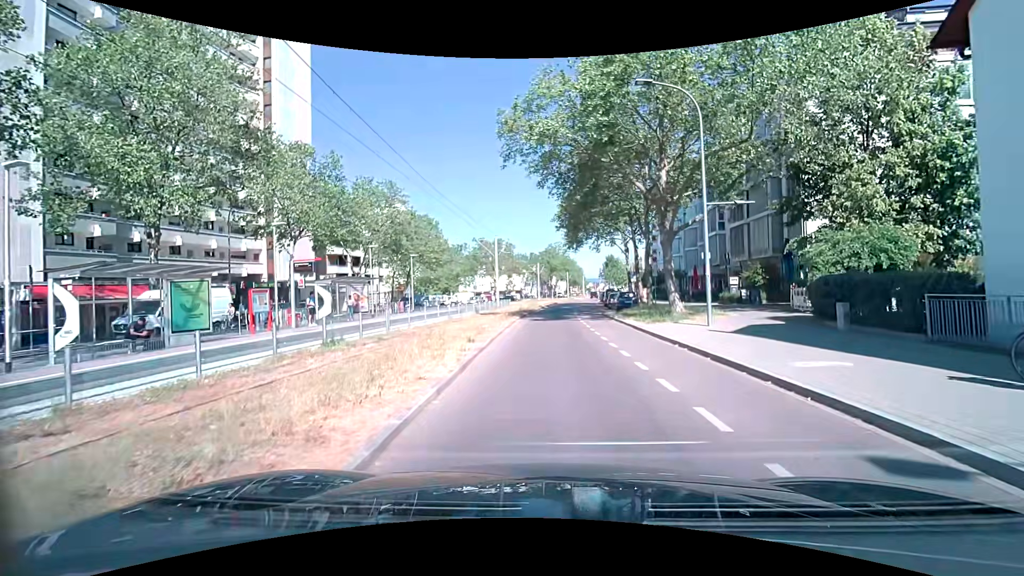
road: tertiary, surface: asphalt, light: Day
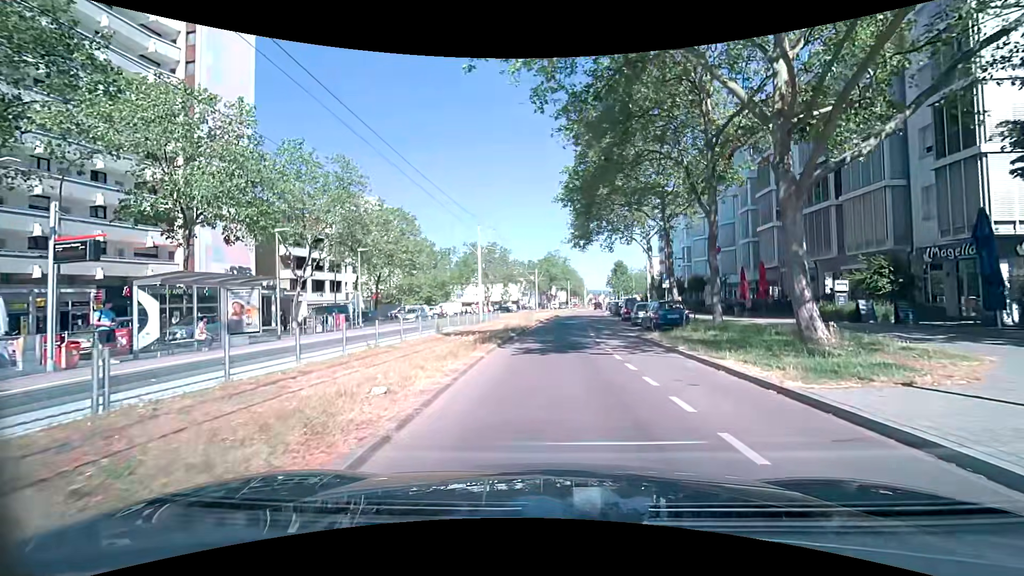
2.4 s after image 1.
(-0.2, +12.8) m; 0°
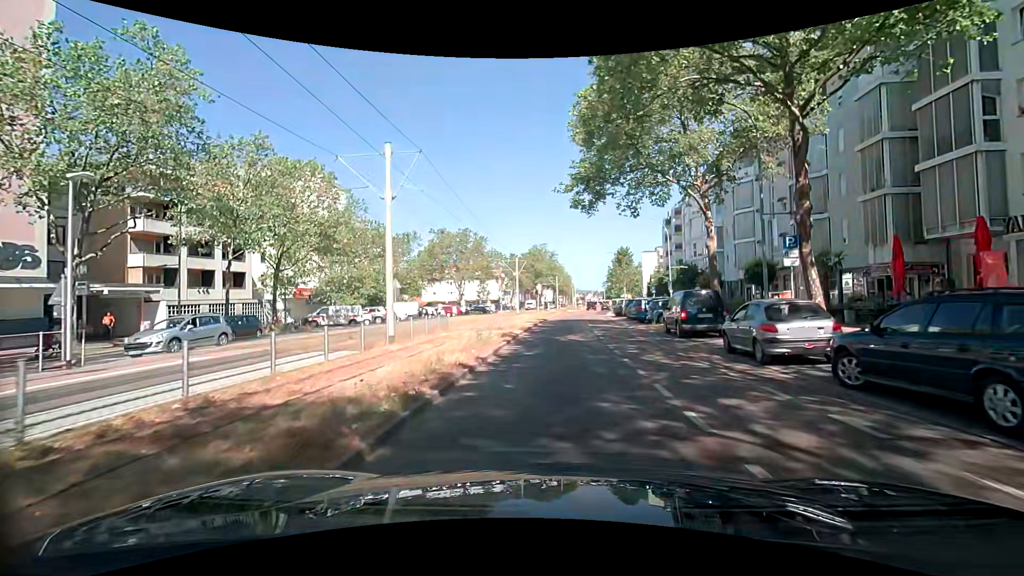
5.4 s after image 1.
(+0.3, +19.1) m; +2°
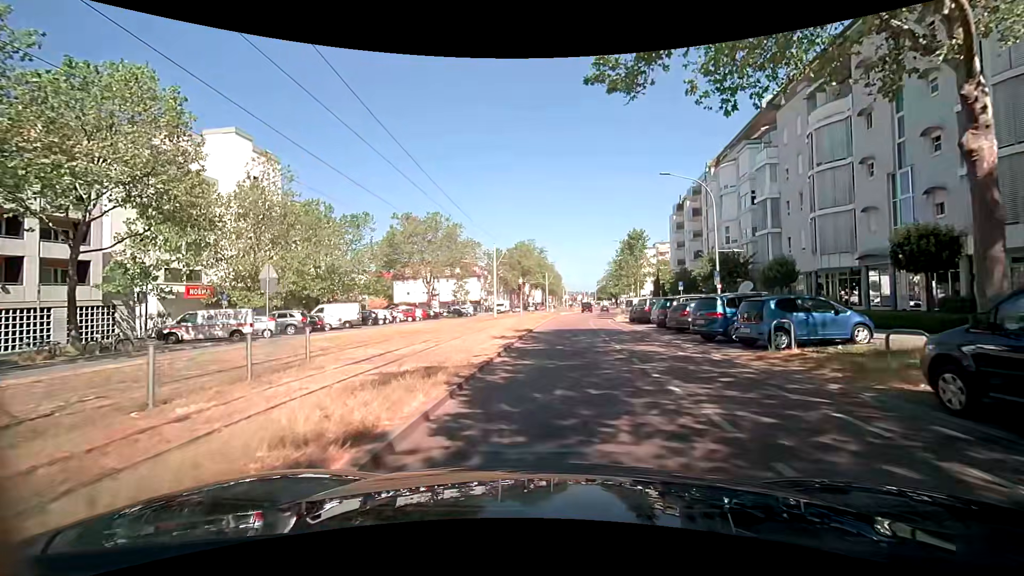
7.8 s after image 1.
(+0.1, +15.9) m; +2°
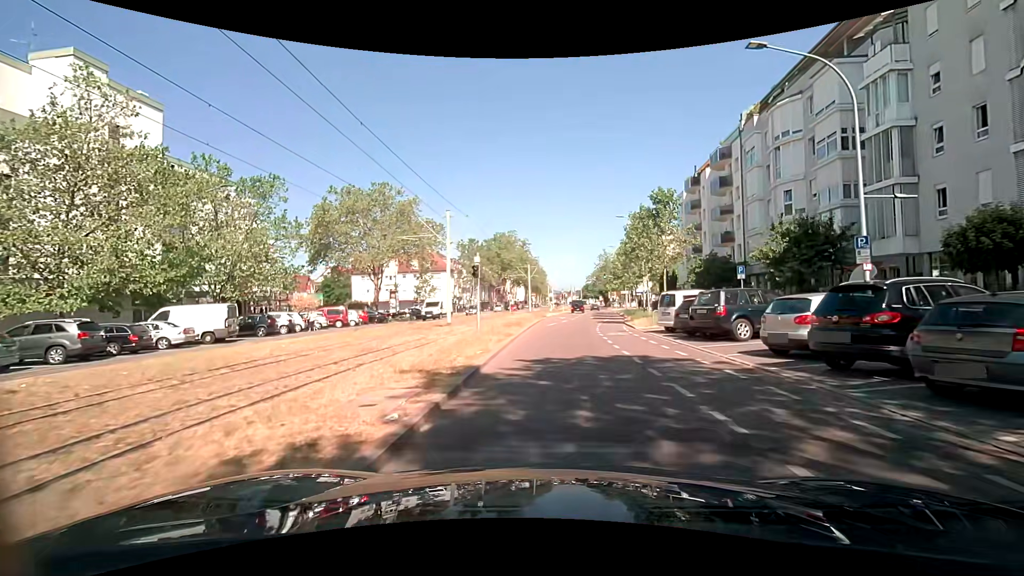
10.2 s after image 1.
(+0.3, +16.3) m; +1°
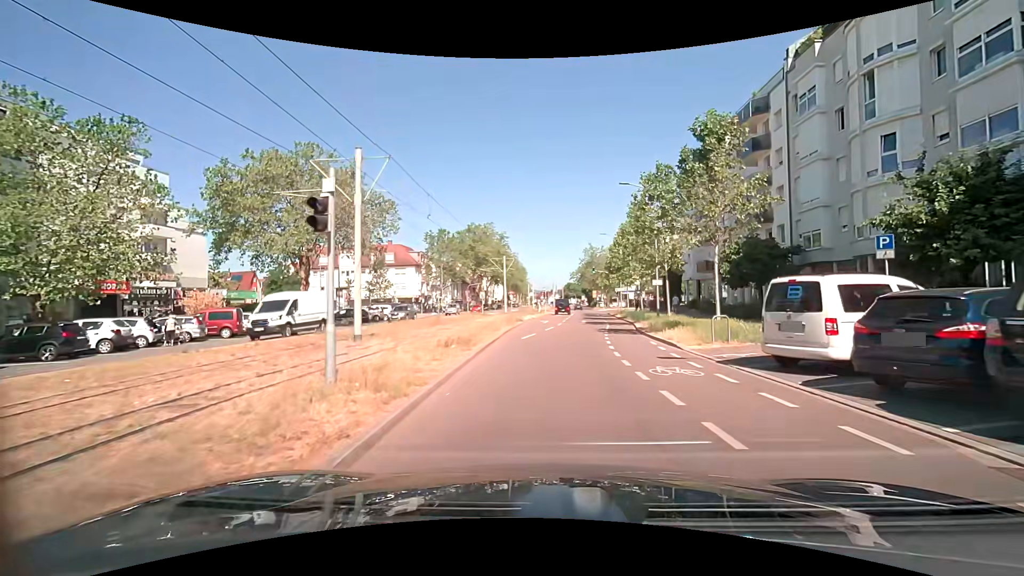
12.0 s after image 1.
(+0.2, +12.6) m; +2°
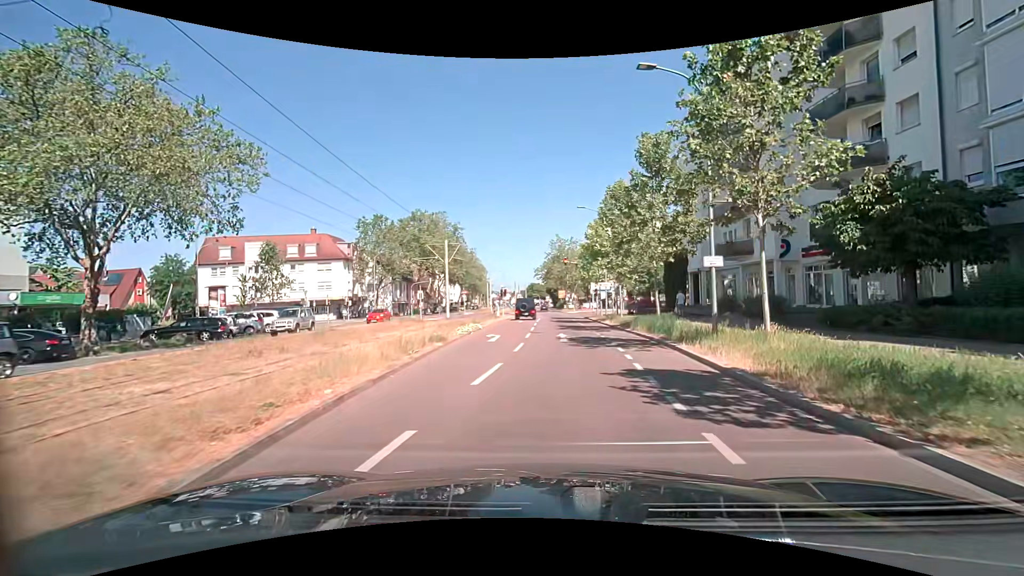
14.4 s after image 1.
(+0.6, +16.7) m; +5°
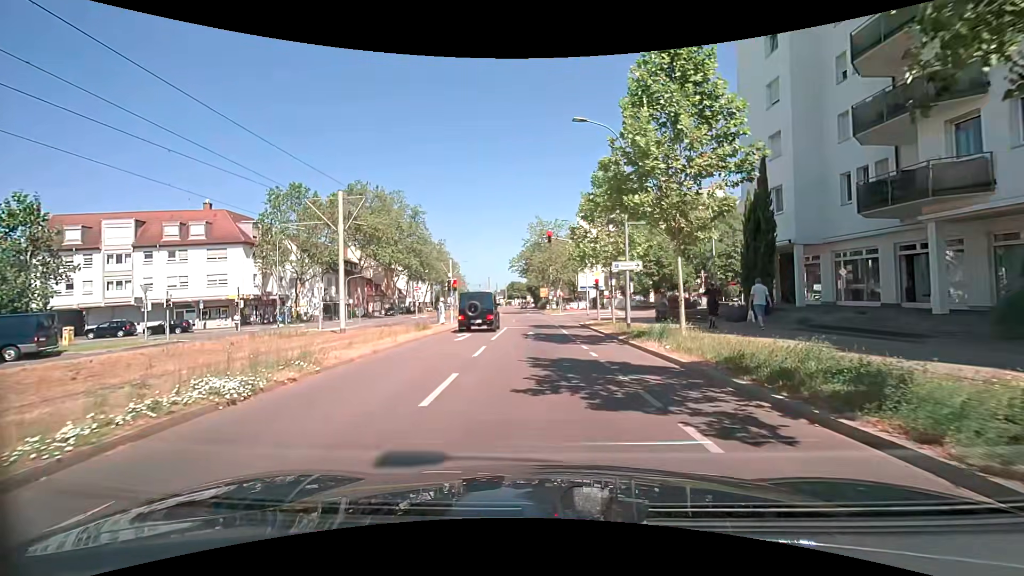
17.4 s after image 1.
(+0.5, +19.6) m; +2°
